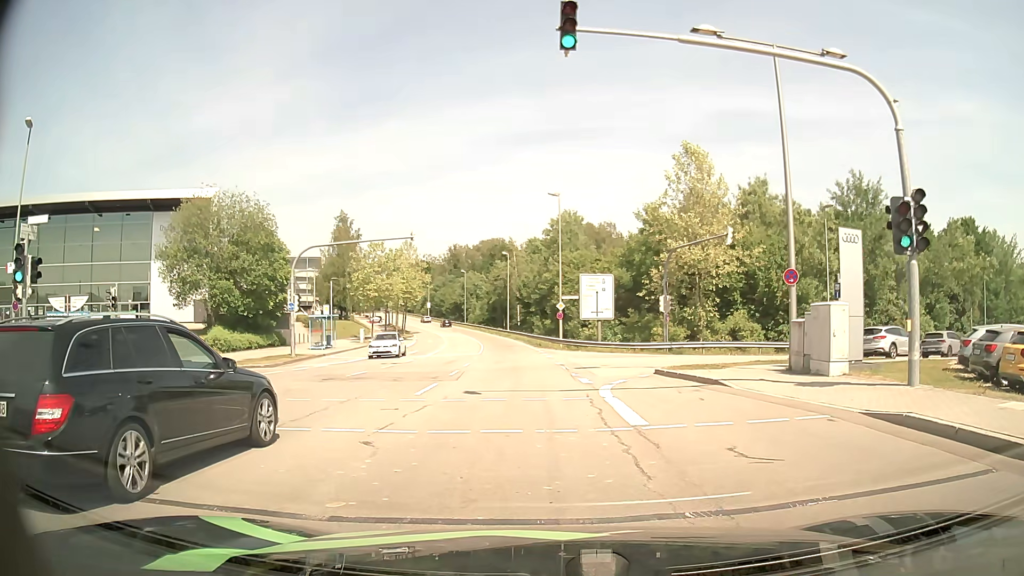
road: secondary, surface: asphalt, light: Day
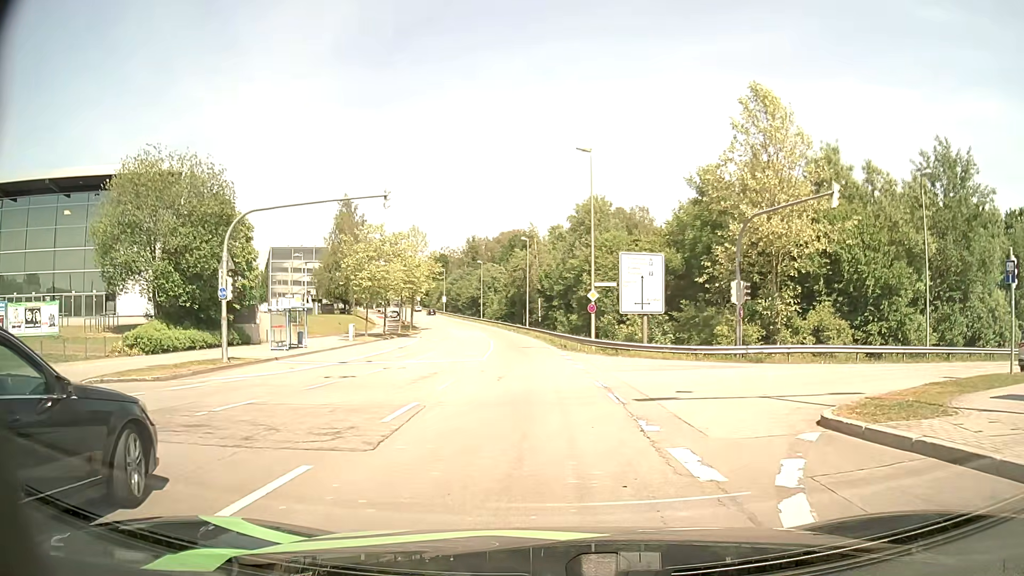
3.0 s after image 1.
(+0.2, +11.1) m; 0°
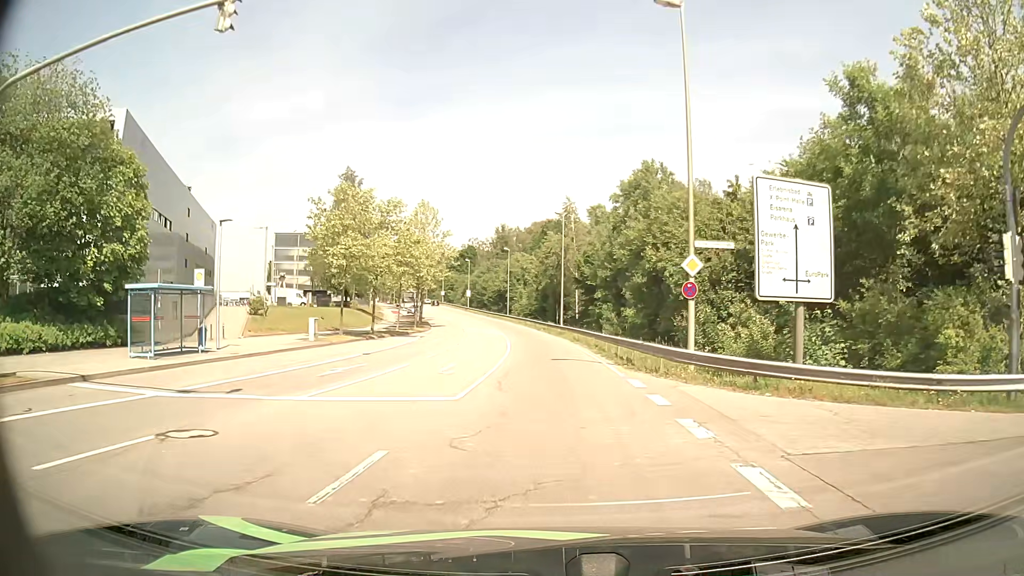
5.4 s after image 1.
(-0.6, +16.5) m; -4°
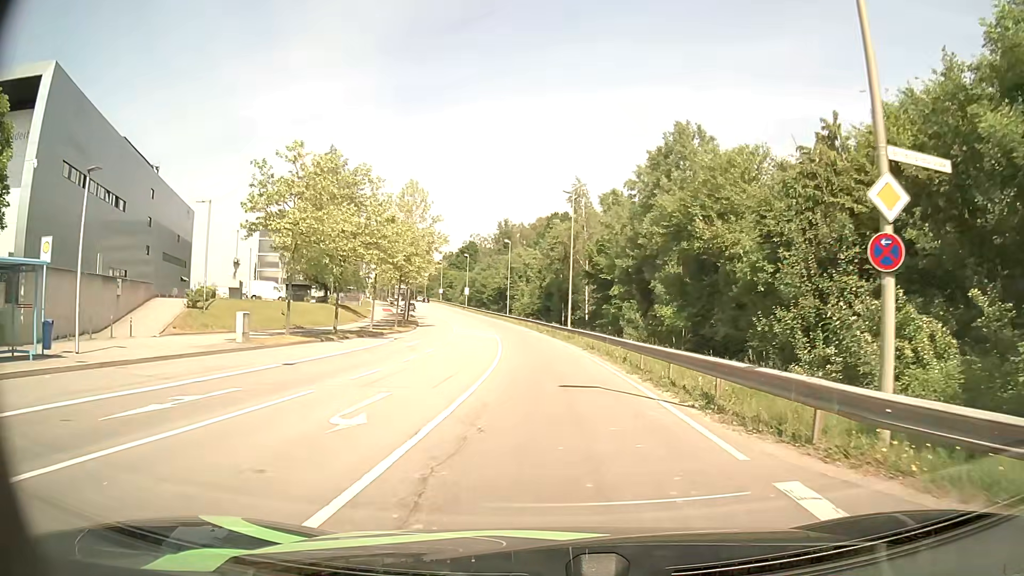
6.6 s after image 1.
(0.0, +10.0) m; 0°
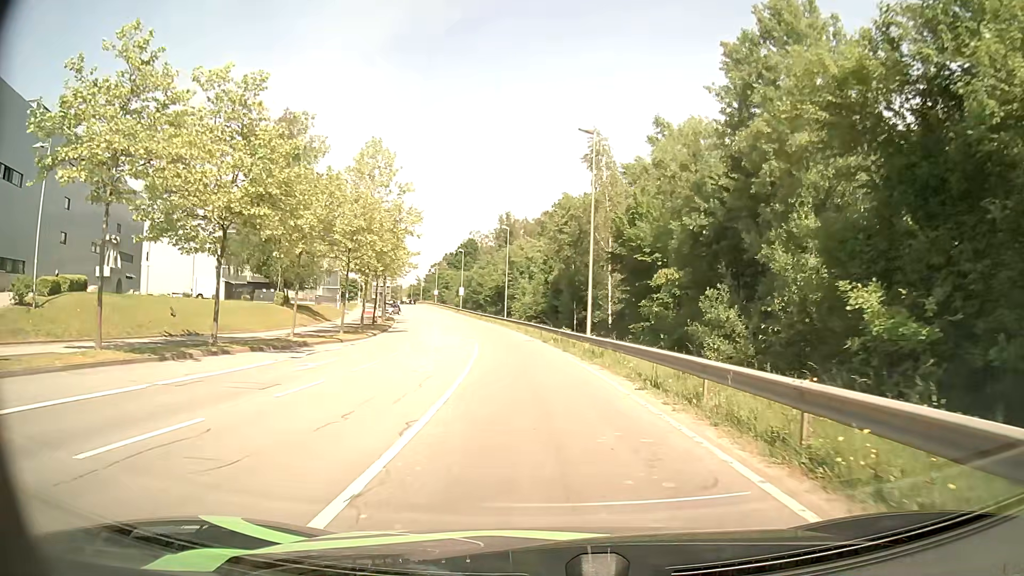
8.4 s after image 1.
(-0.1, +16.4) m; 0°
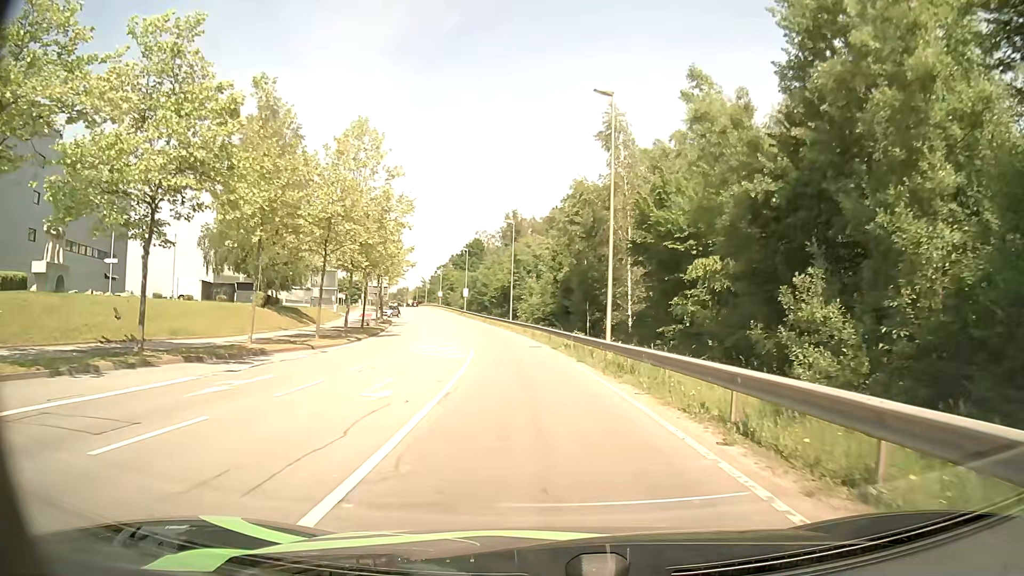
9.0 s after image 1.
(-0.1, +5.8) m; -1°
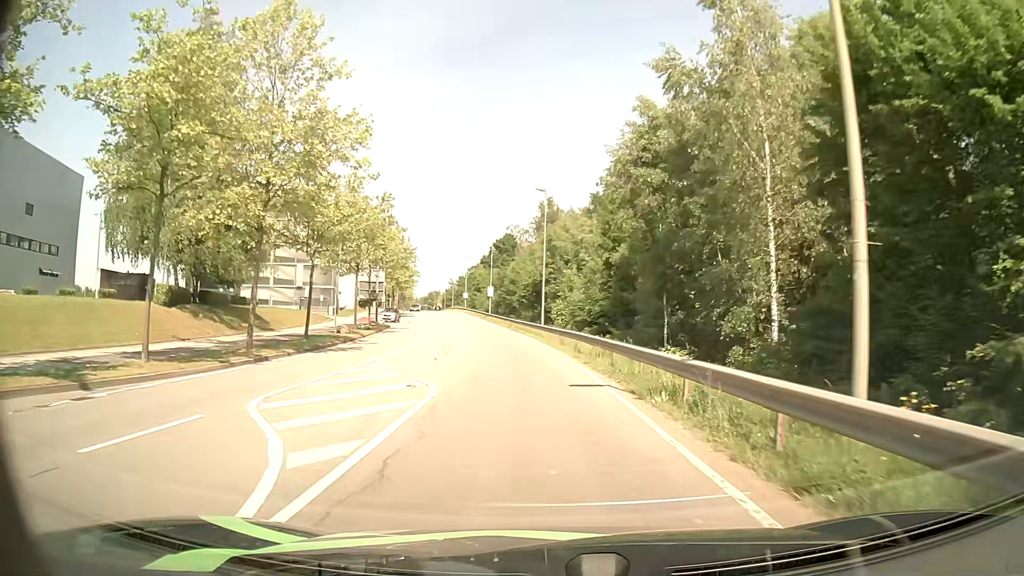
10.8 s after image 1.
(-0.5, +18.3) m; -3°
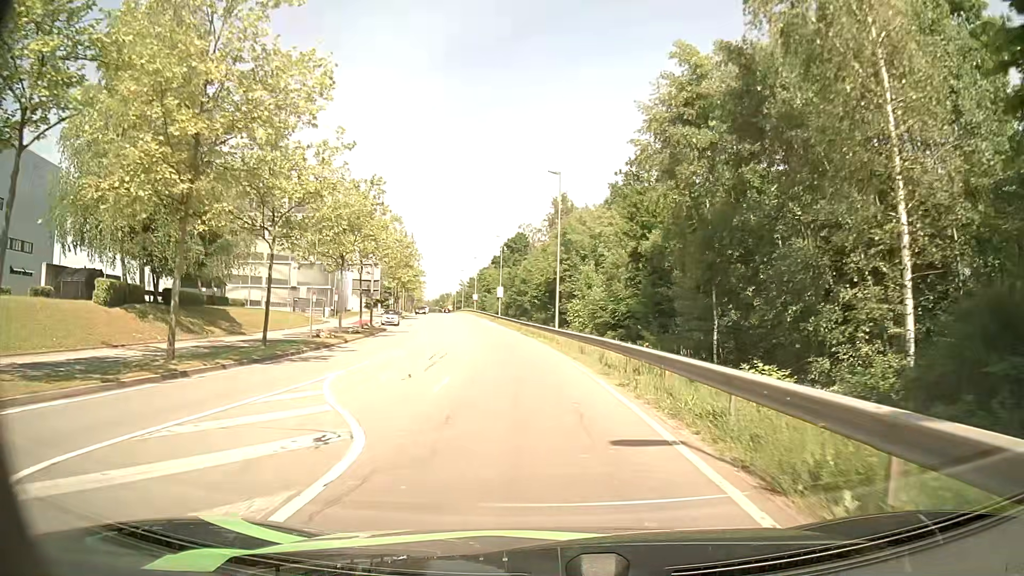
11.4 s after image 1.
(-0.1, +6.4) m; -1°
(0, +10) (-1, +20) (-1, +30) (-3, +40) (-4, +50) (-6, +60) (-7, +70) (-9, +79) (-11, +89) (-13, +99) m
